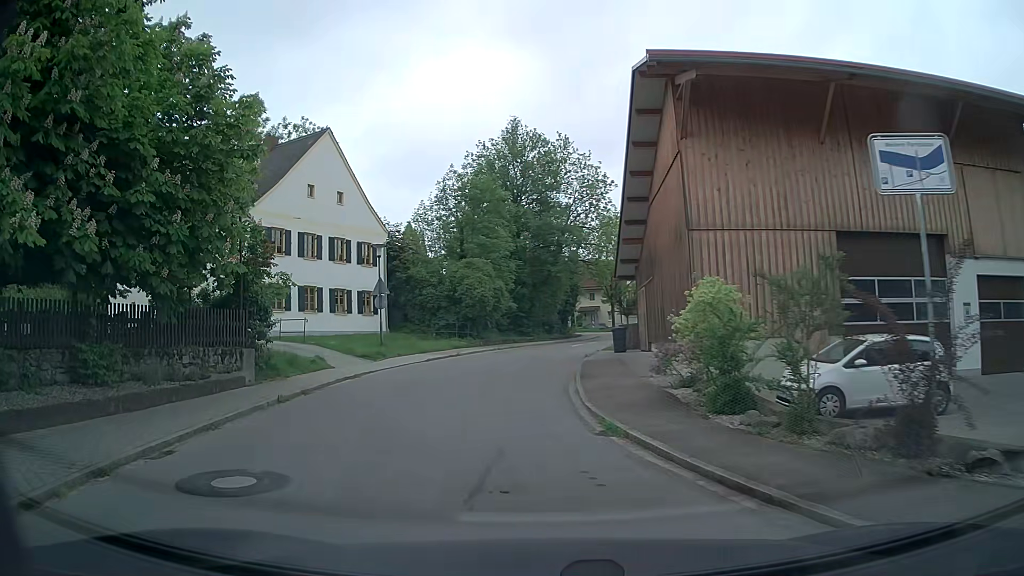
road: residential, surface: asphalt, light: Day
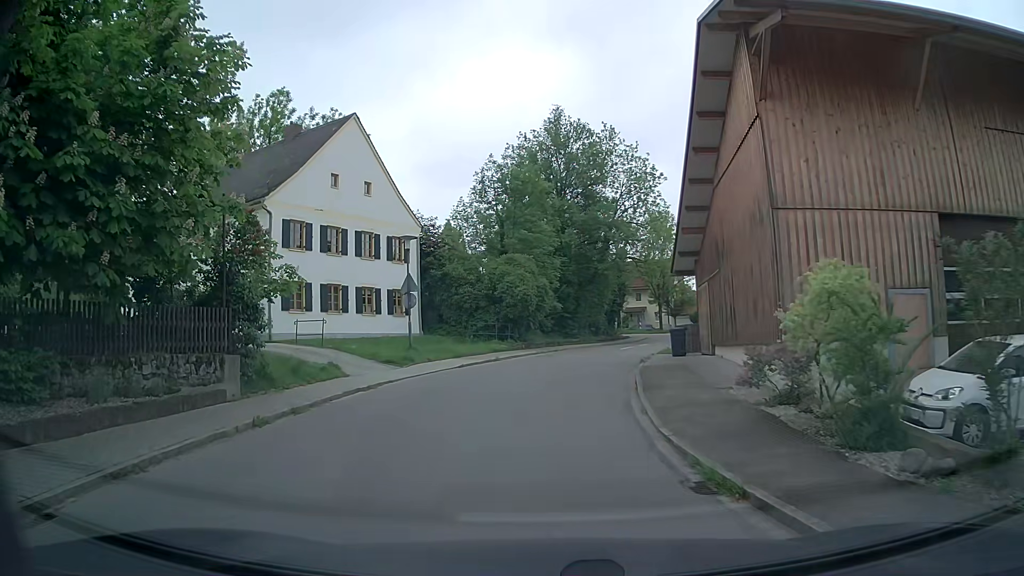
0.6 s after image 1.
(-0.1, +3.2) m; -3°
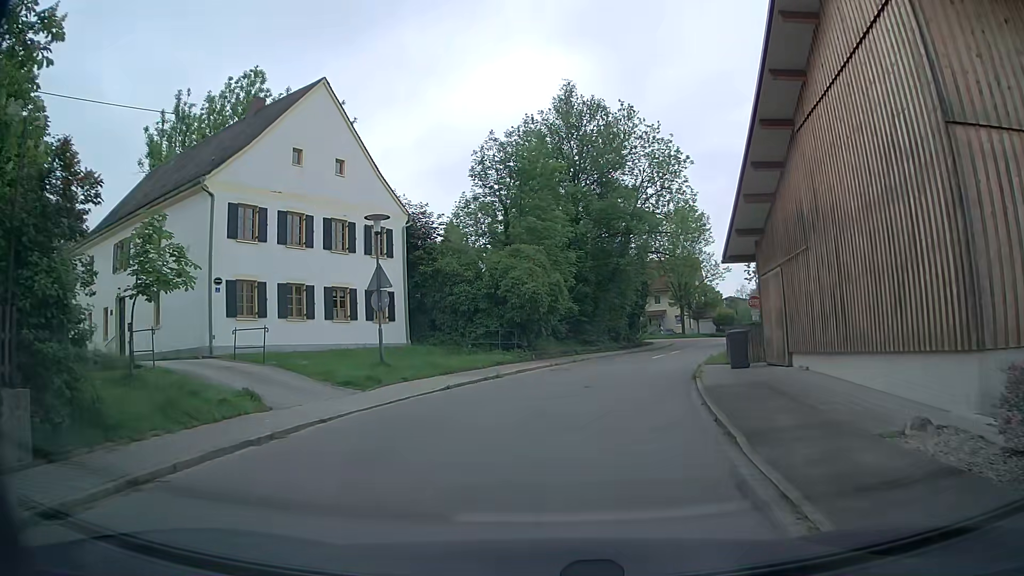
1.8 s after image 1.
(-0.2, +6.4) m; -2°
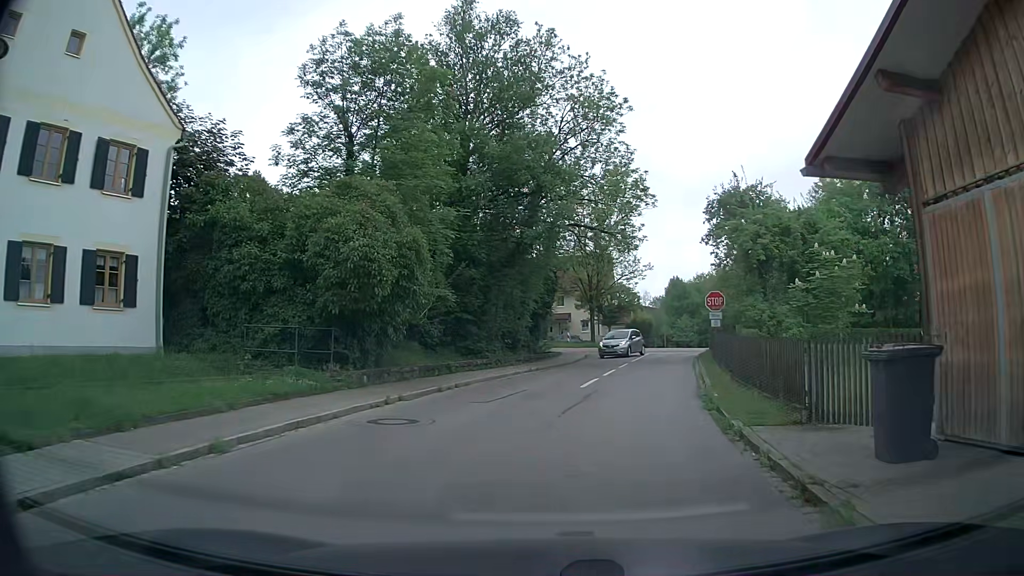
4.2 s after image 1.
(+0.8, +13.2) m; +8°
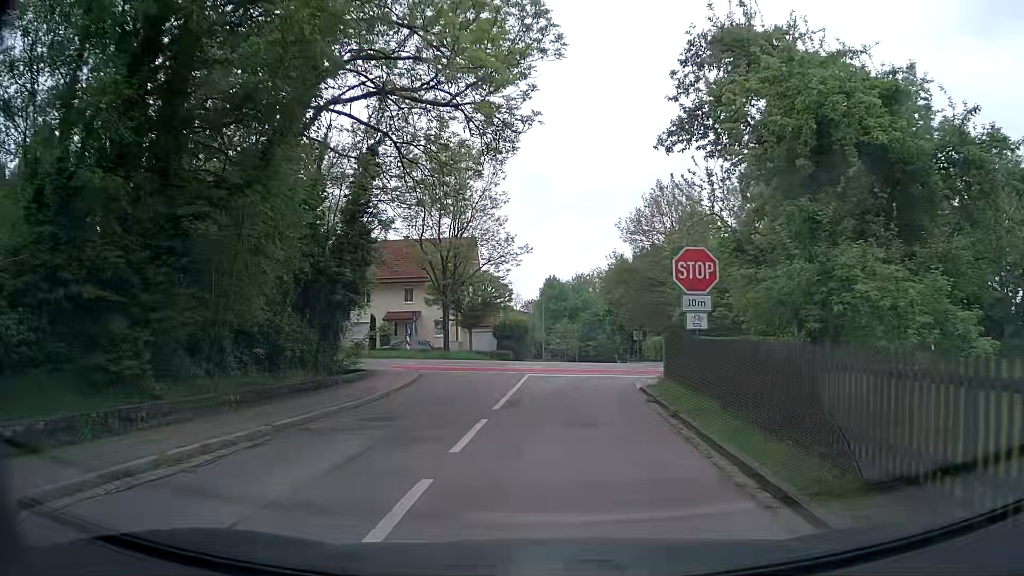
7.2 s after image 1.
(+2.0, +17.4) m; +11°
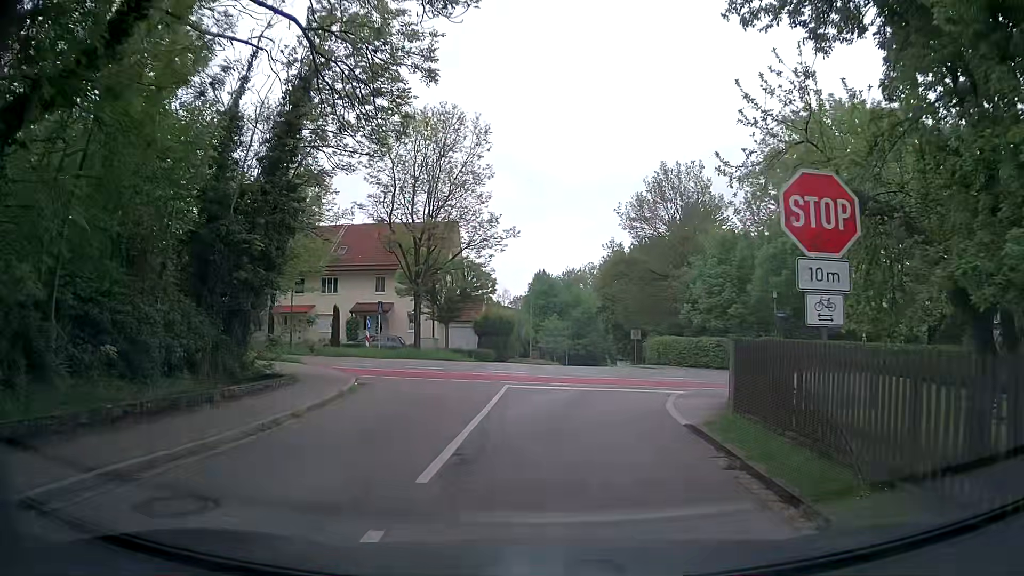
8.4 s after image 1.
(+0.1, +6.5) m; +1°
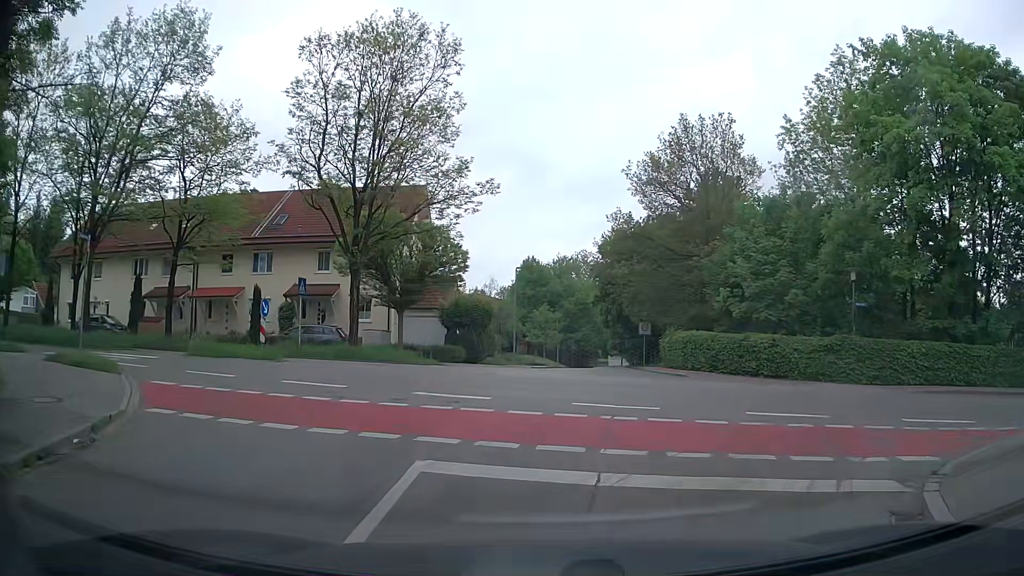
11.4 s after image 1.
(+0.1, +11.0) m; +2°
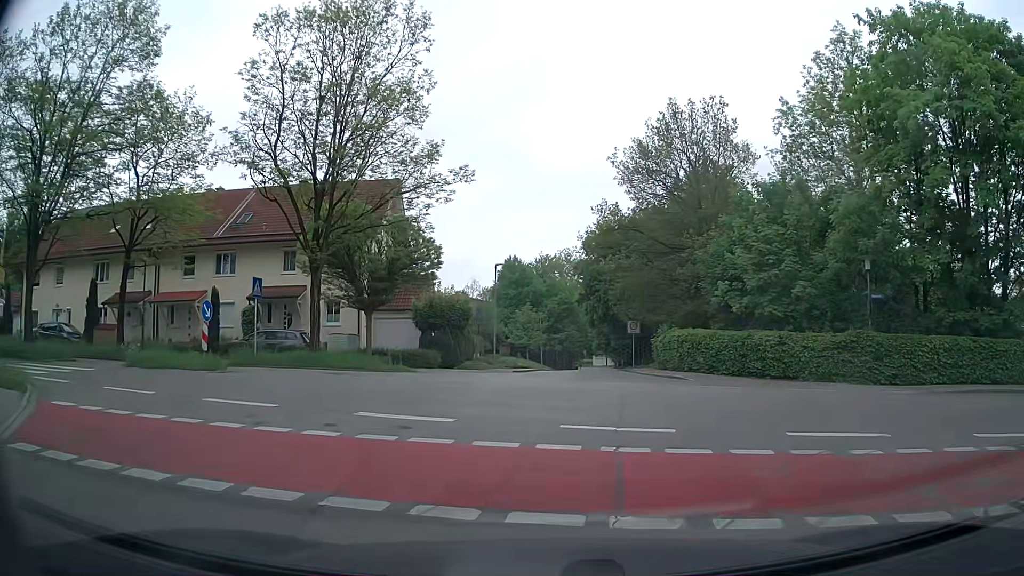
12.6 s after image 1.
(0.0, +2.8) m; +3°
